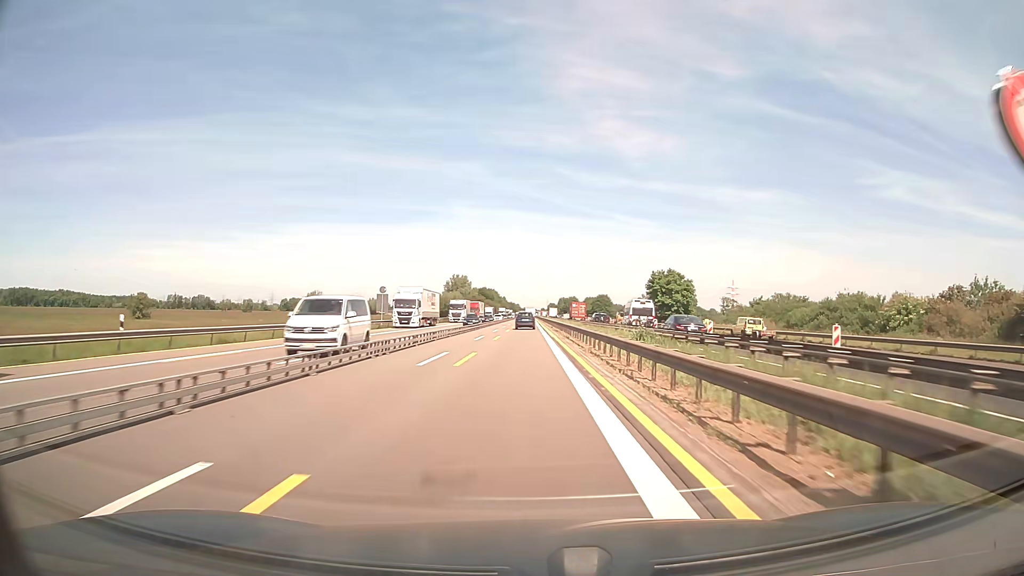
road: motorway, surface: asphalt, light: Day
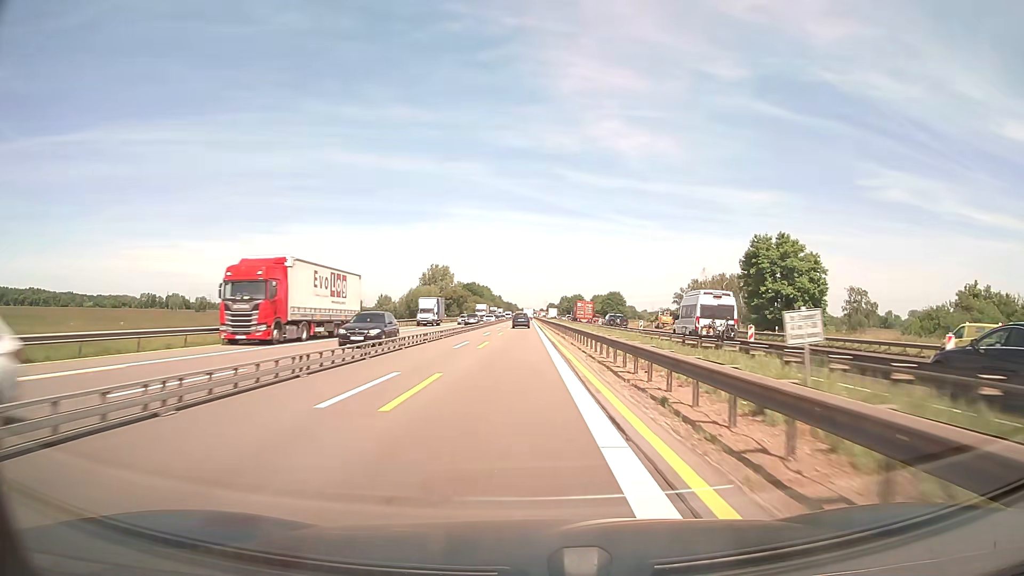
(+0.1, +62.5) m; 0°
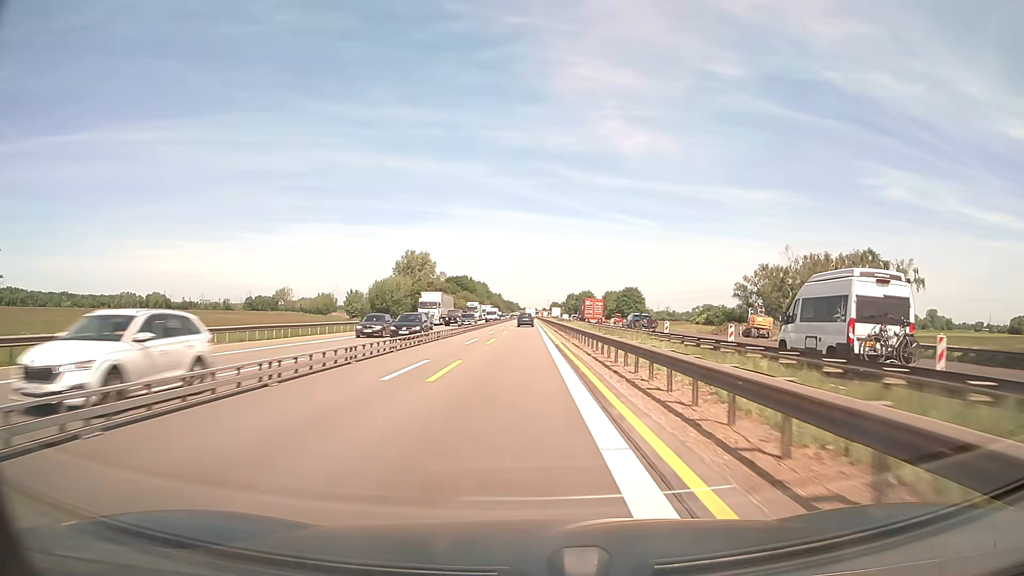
(-0.1, +50.1) m; 0°
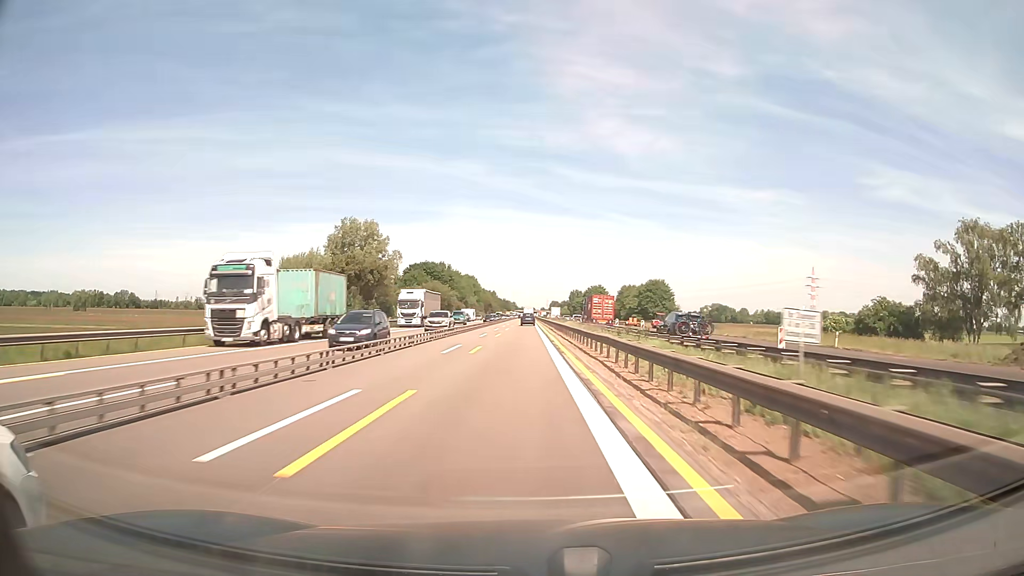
(0.0, +62.5) m; 0°
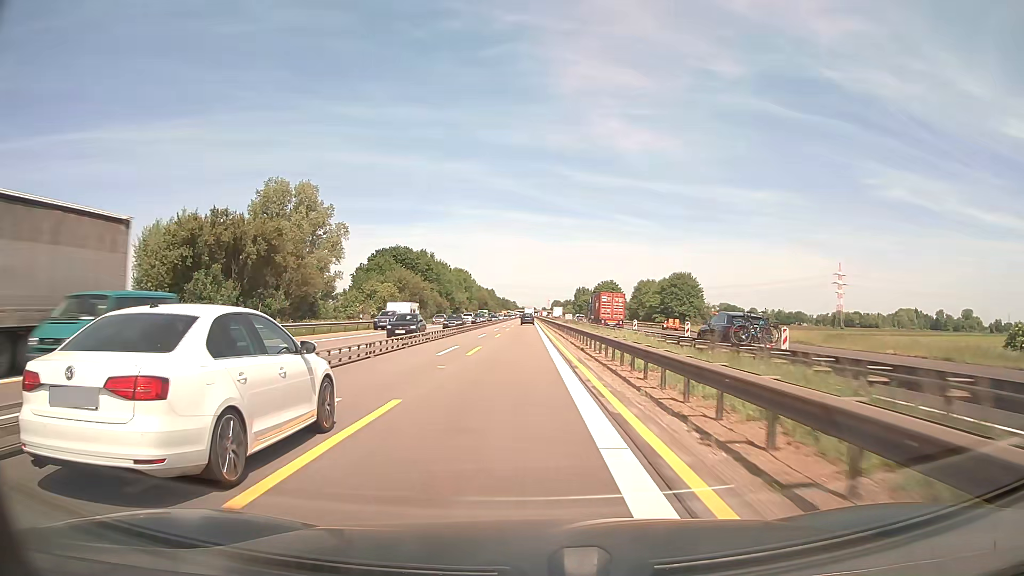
(0.0, +37.5) m; 0°
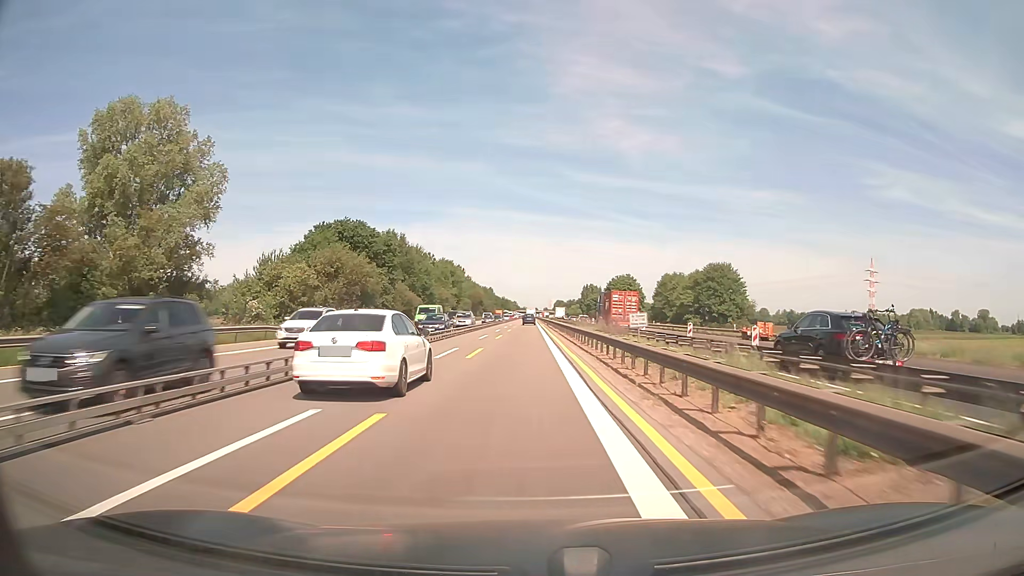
(0.0, +37.5) m; 0°
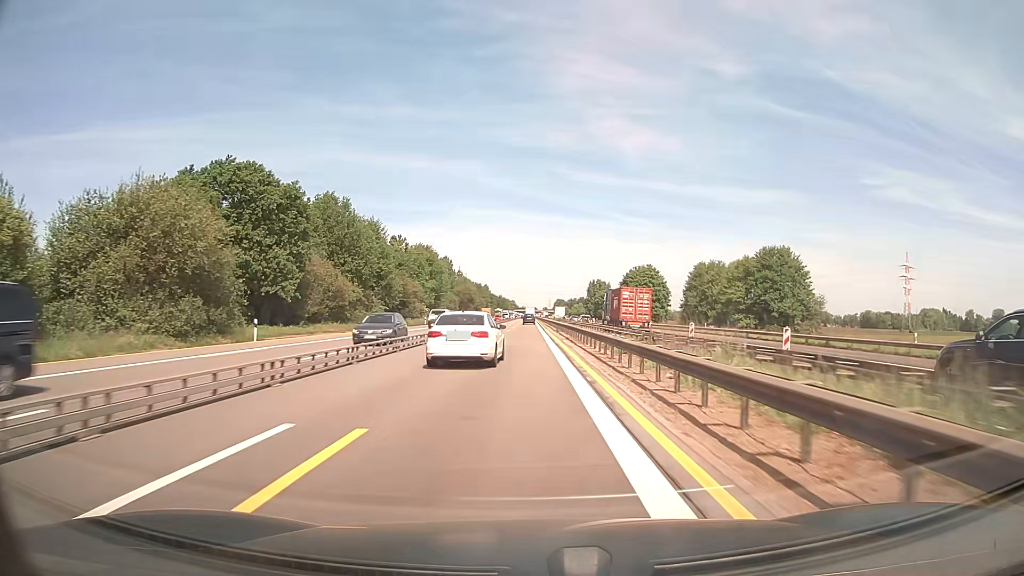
(+0.1, +37.5) m; 0°
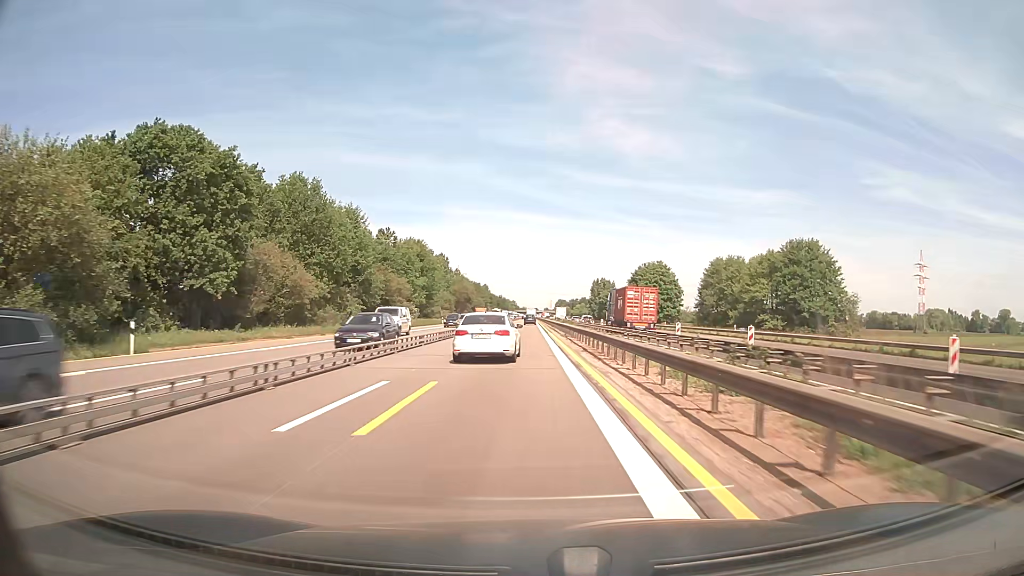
(0.0, +12.5) m; 0°
(0, +10) (0, +20) (0, +30) (0, +40) (0, +50) (0, +60) (0, +70) (0, +80) (0, +90) (0, +100) m
